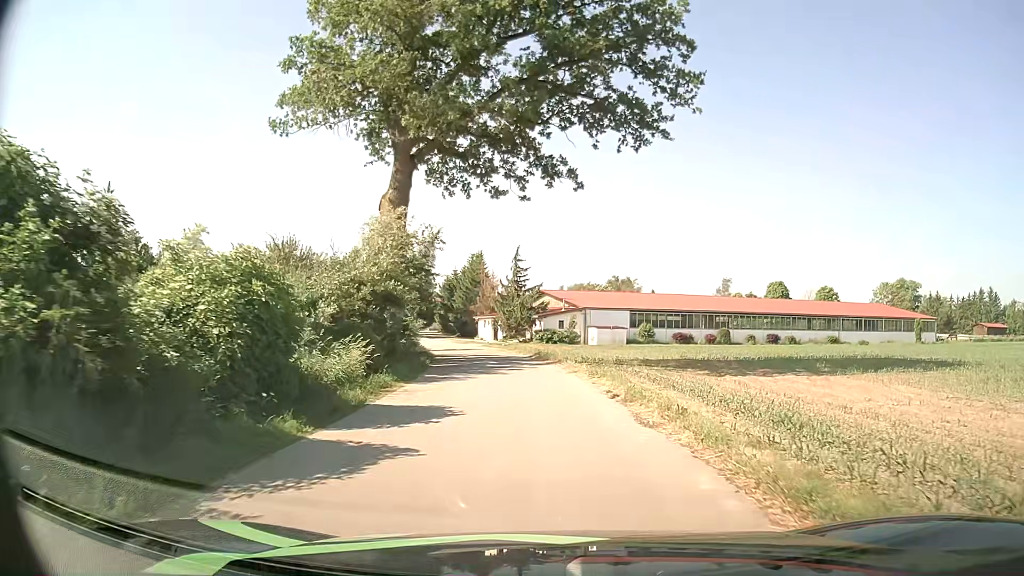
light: Day
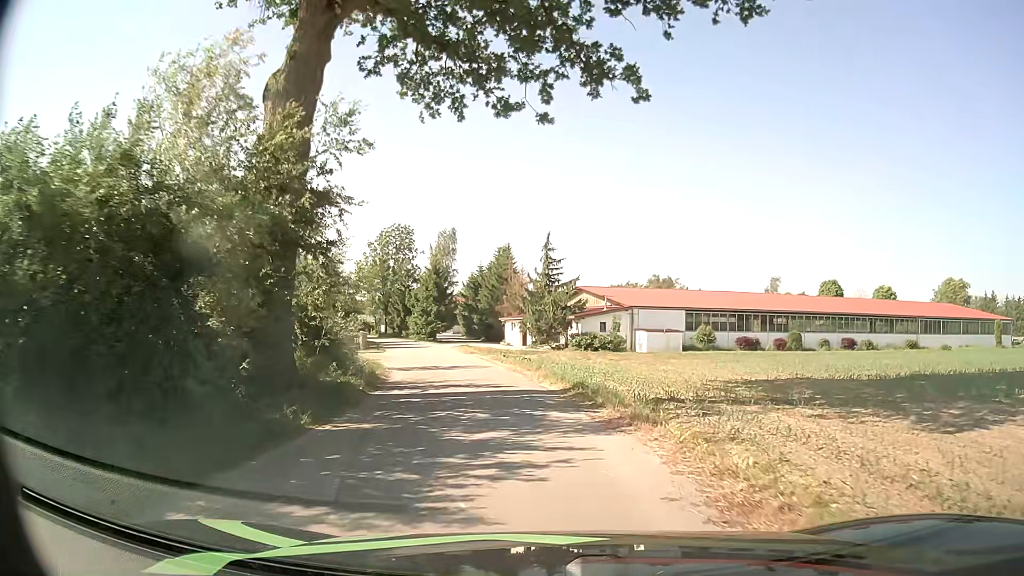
(-0.2, +14.2) m; -3°
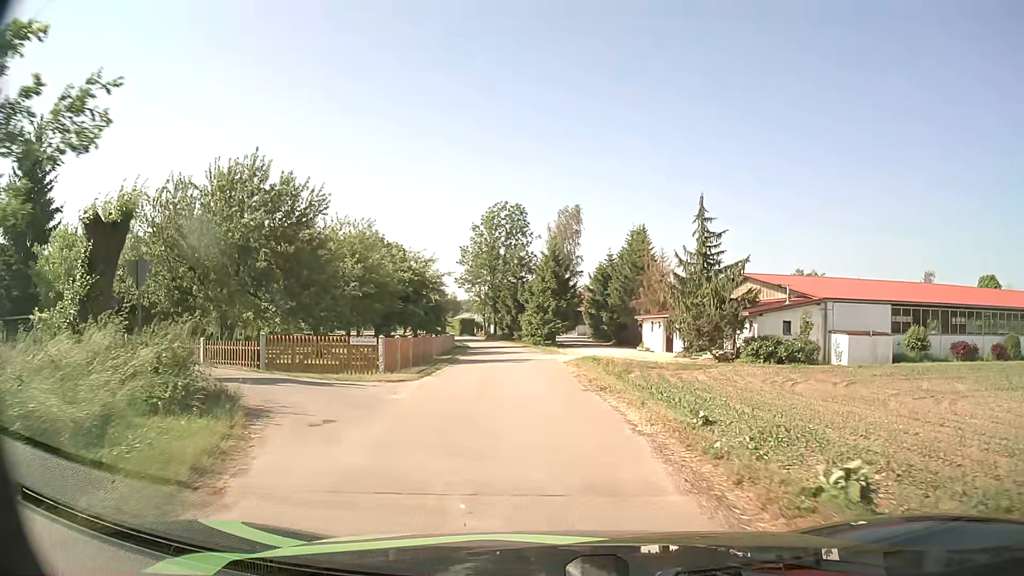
(-1.8, +19.3) m; -11°
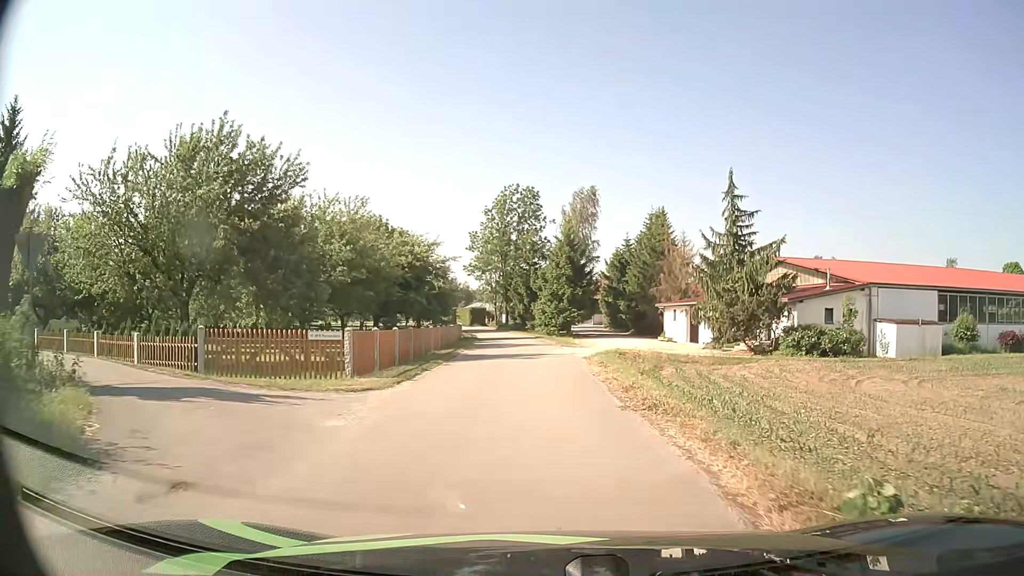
(0.0, +4.7) m; 0°
